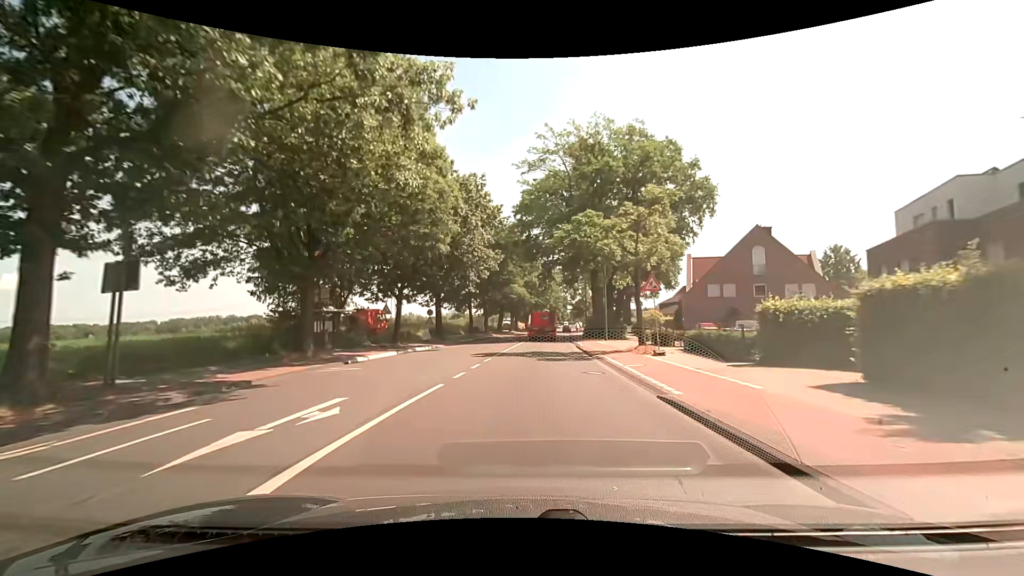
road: secondary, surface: asphalt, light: Day
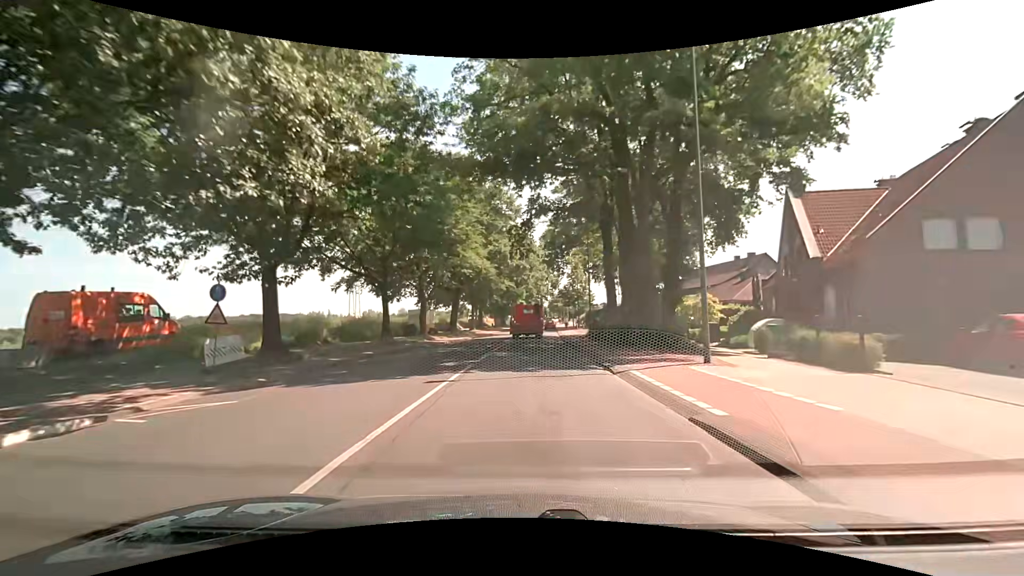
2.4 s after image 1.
(+0.8, +27.7) m; +3°
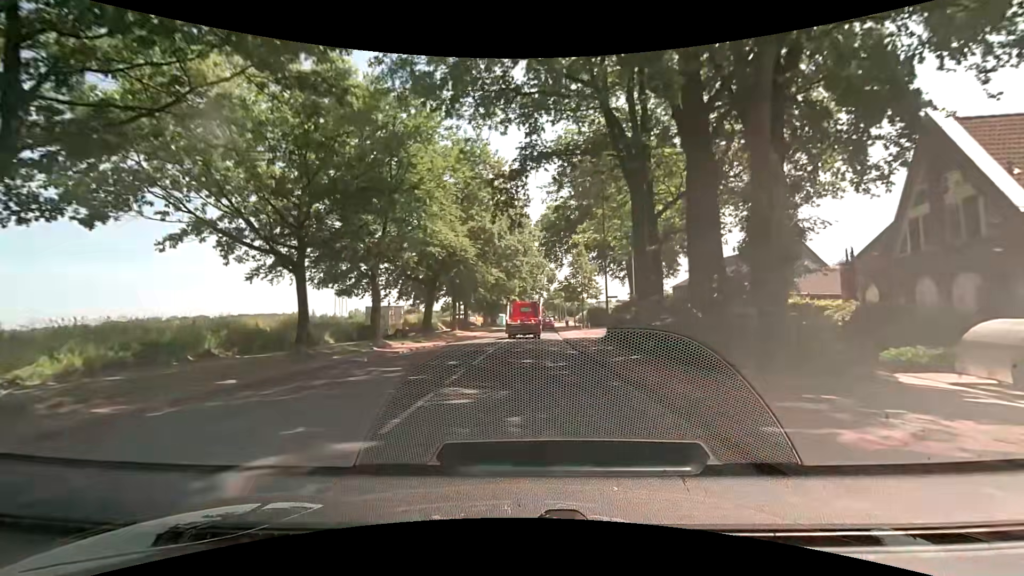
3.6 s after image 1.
(+0.1, +11.3) m; +2°
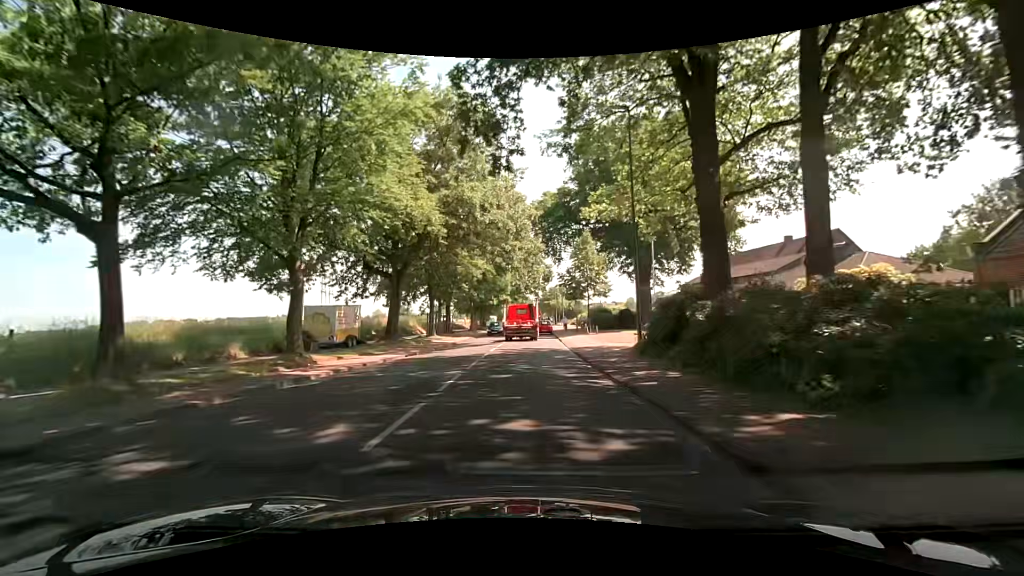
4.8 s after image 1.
(0.0, +9.6) m; +1°
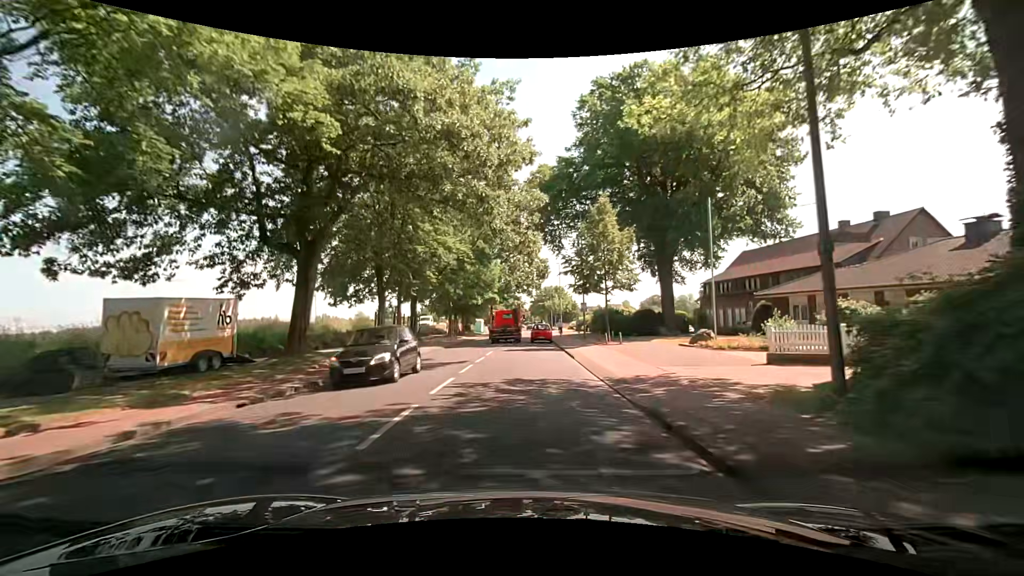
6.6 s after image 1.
(0.0, +13.3) m; -1°
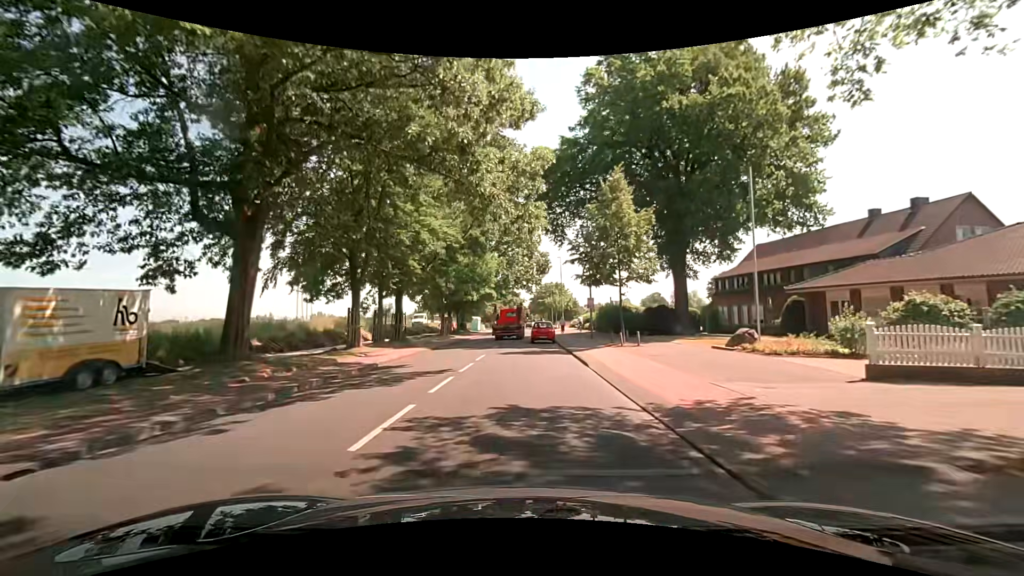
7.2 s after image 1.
(+0.1, +4.6) m; +2°
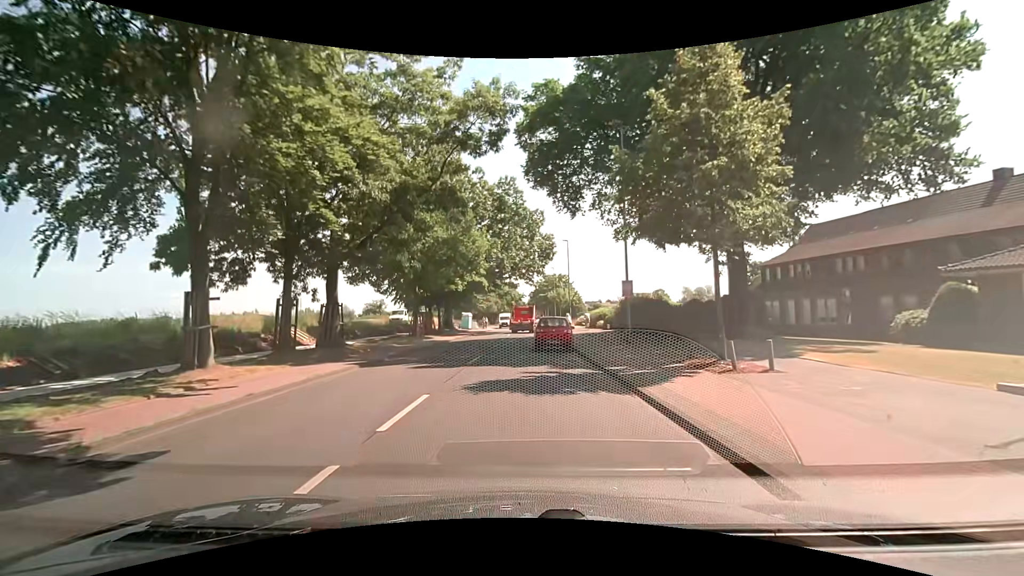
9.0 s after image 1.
(0.0, +12.5) m; +1°
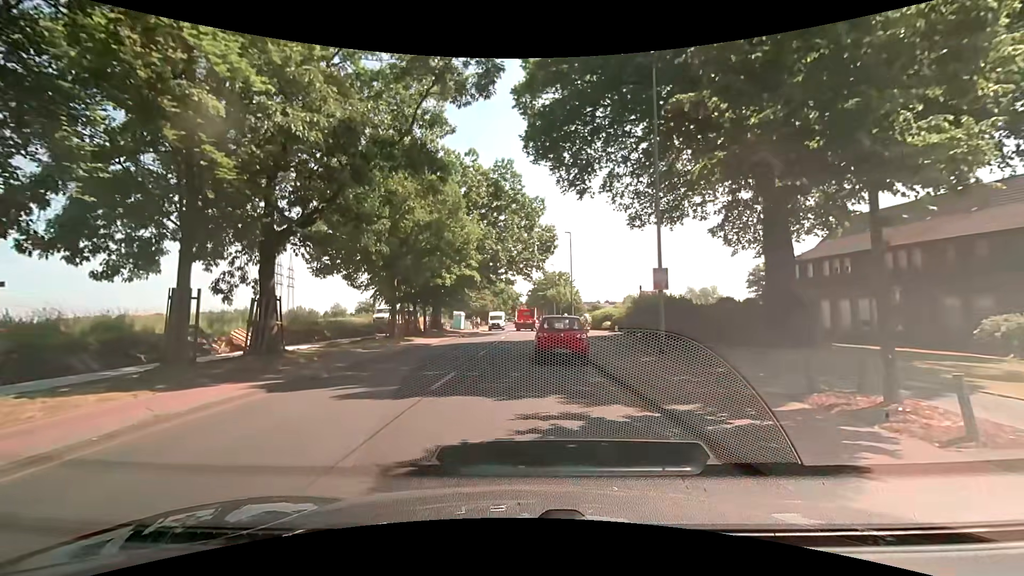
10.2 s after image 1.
(0.0, +5.6) m; 0°
